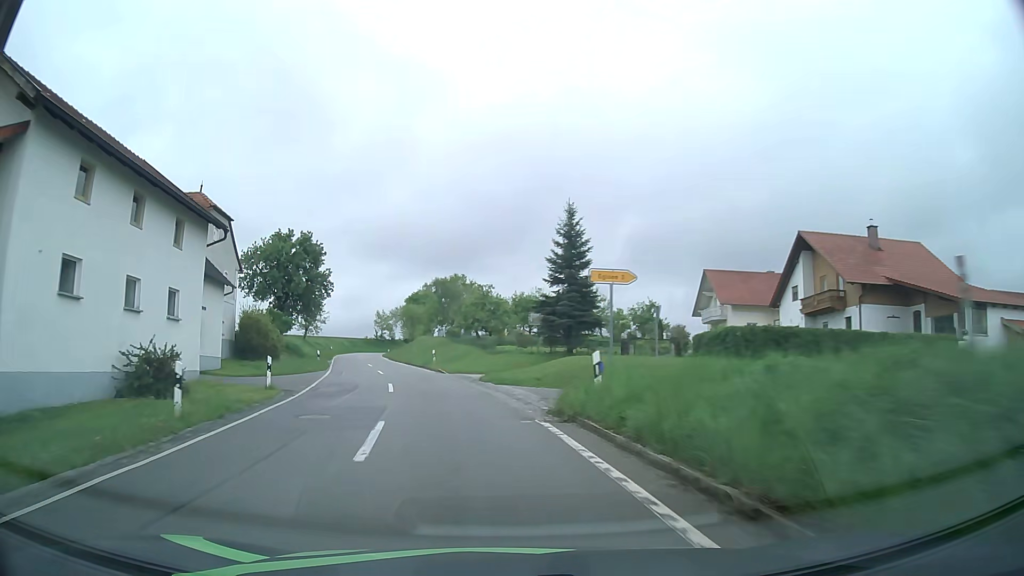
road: tertiary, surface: asphalt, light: Day
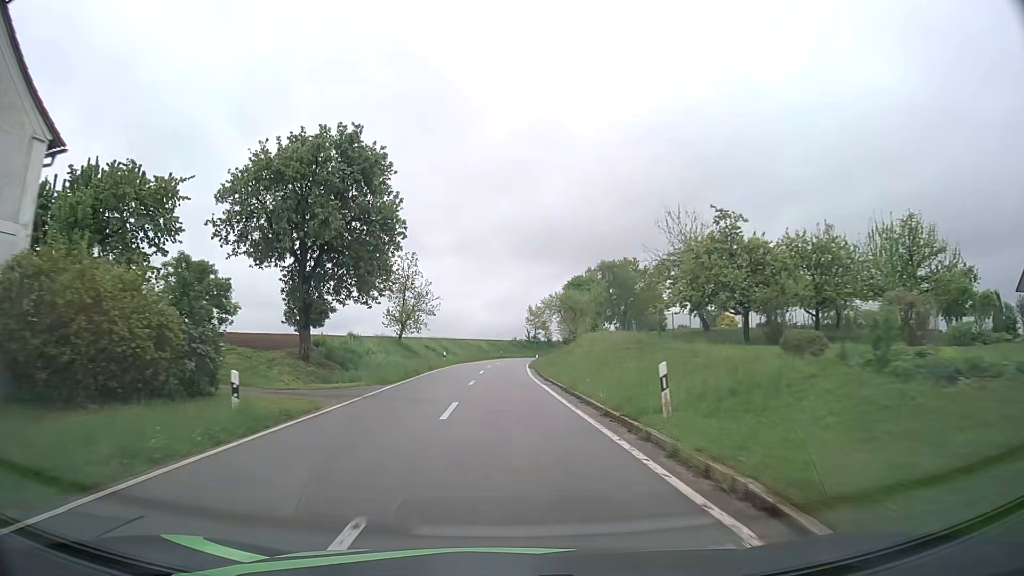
(-4.4, +30.7) m; -14°
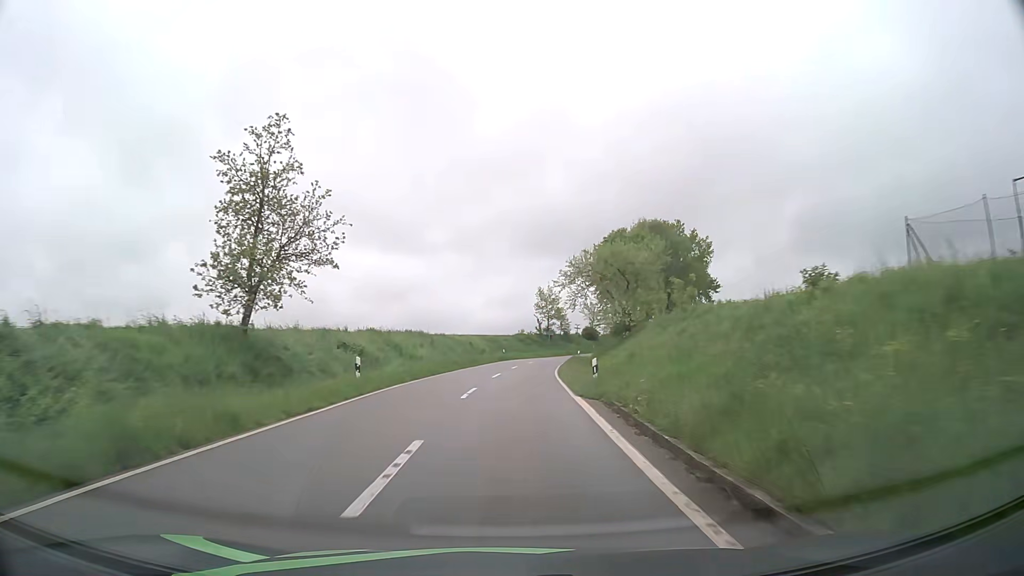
(-0.2, +31.8) m; 0°
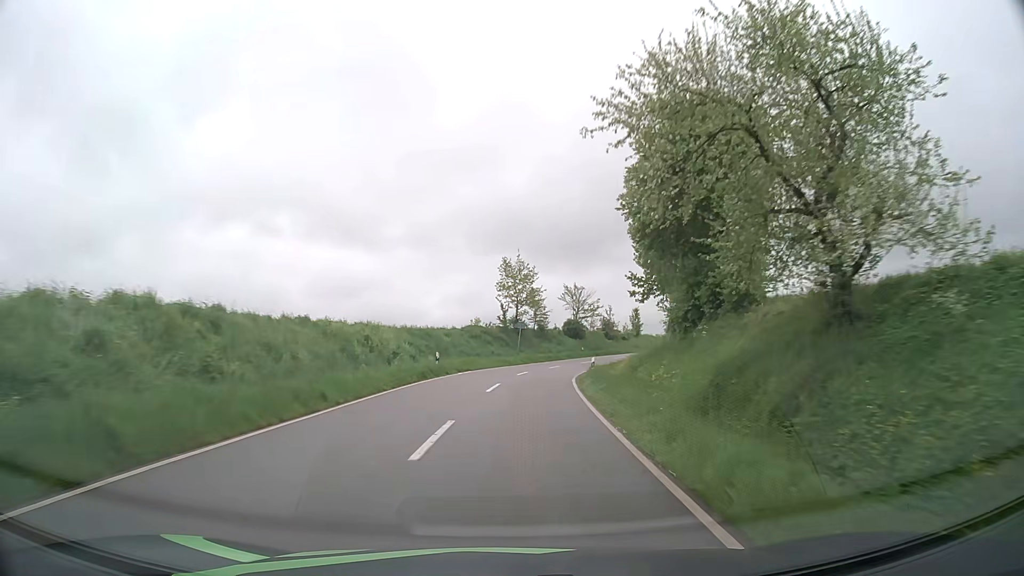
(+0.5, +32.9) m; +3°
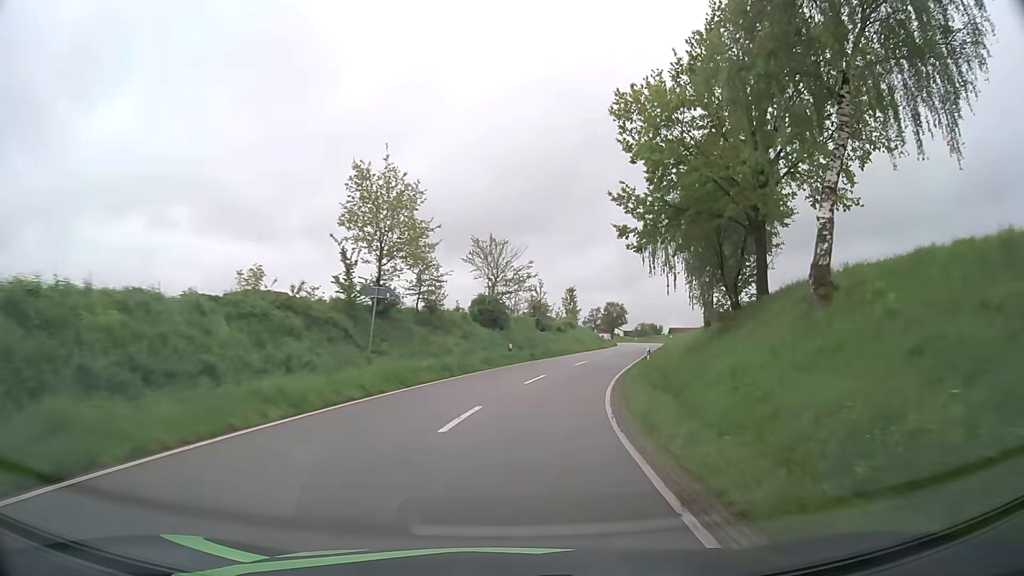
(+2.0, +33.0) m; +8°
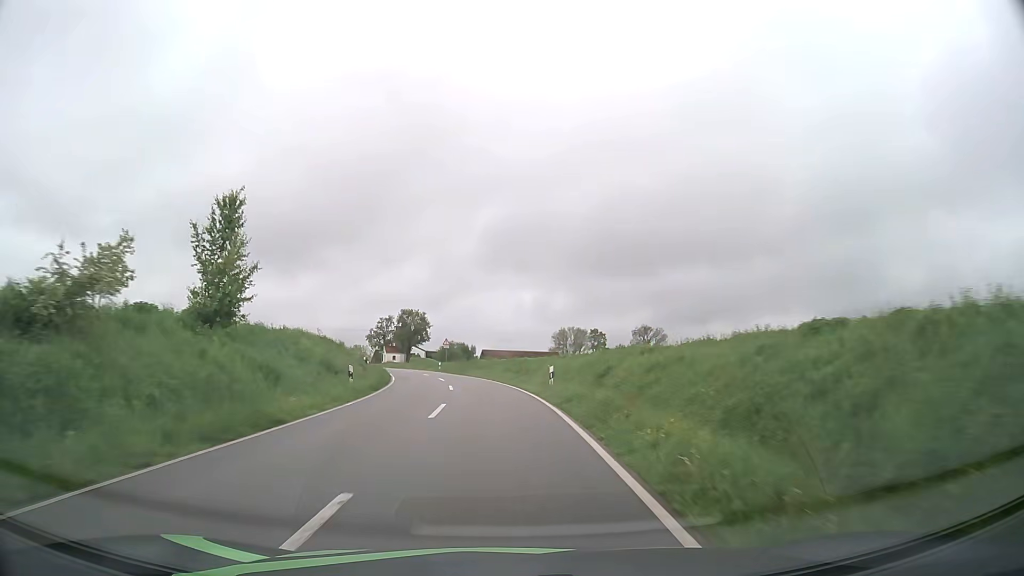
(+10.6, +53.8) m; +16°
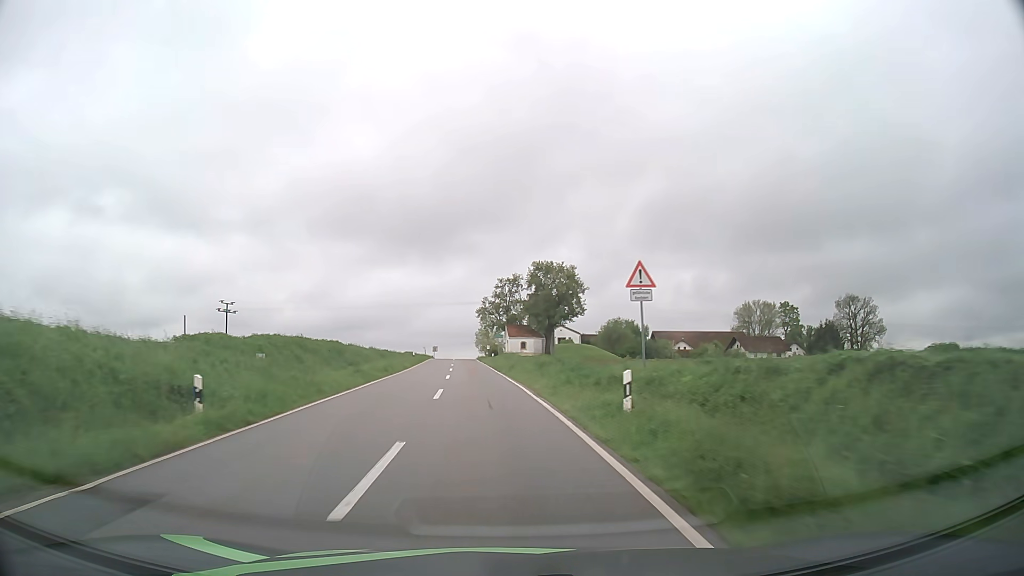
(-5.2, +56.5) m; -13°
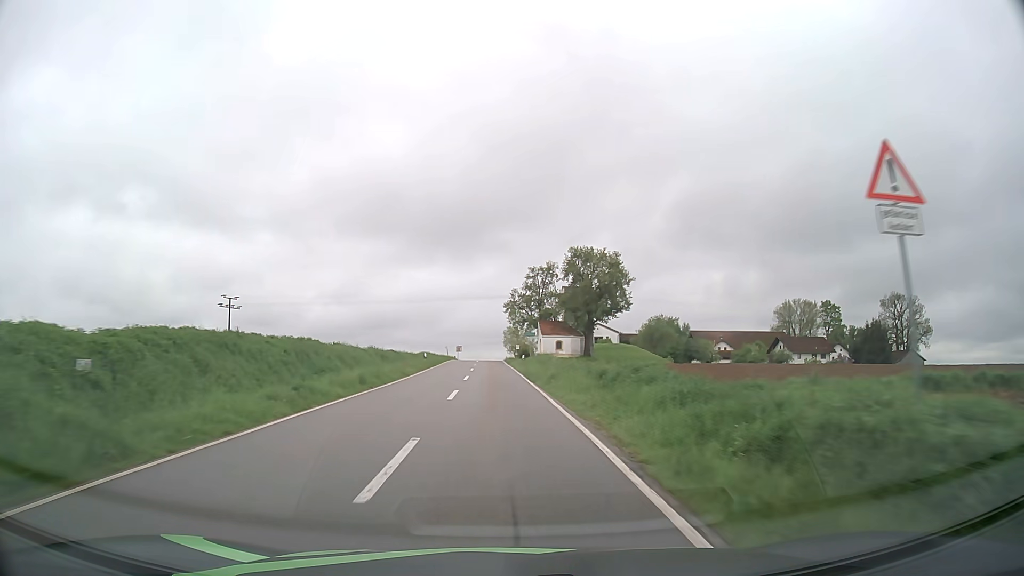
(-0.3, +11.5) m; -3°
(0, +10) (0, +20) (-1, +30) (-1, +40) (-1, +50) (-1, +60) (-2, +70) (-2, +80) (-2, +90) (-2, +100) m
